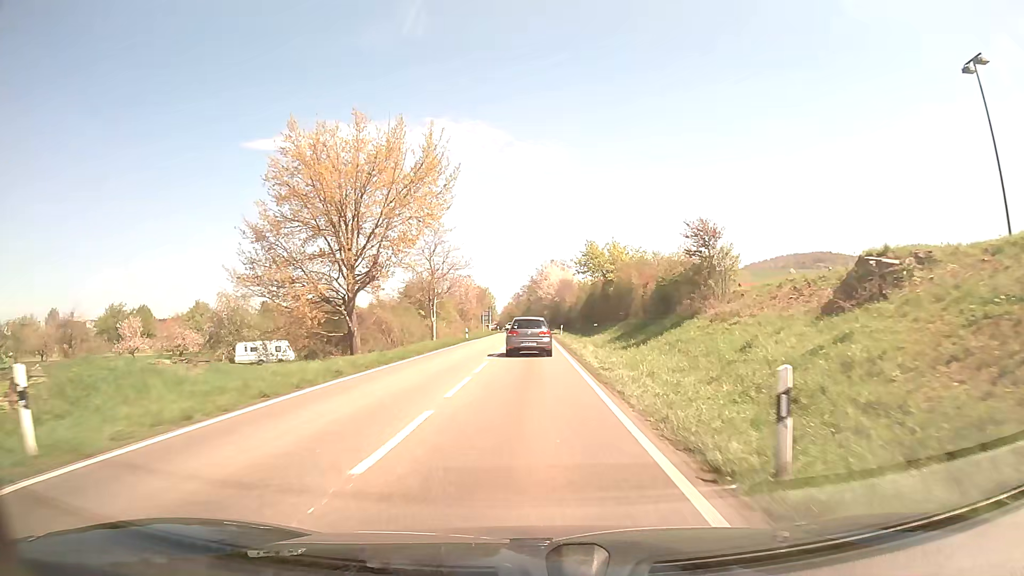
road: primary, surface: asphalt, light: Day
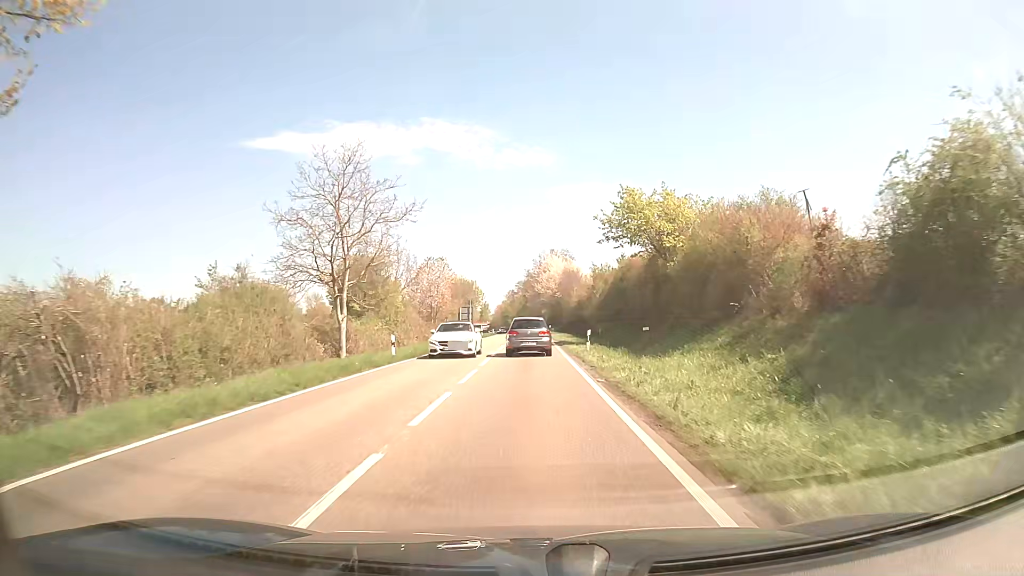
(0.0, +28.5) m; 0°
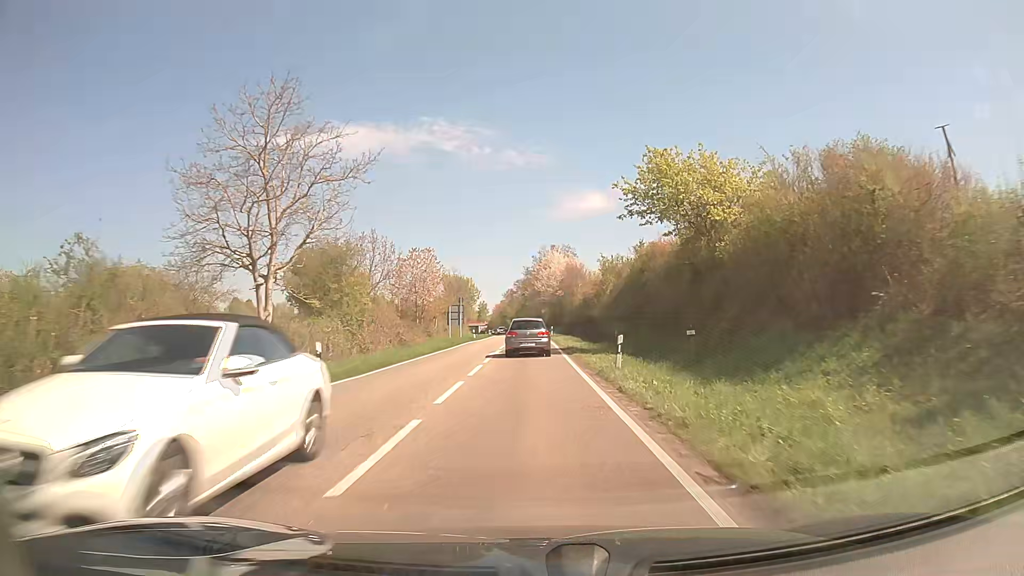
(+0.1, +9.5) m; 0°
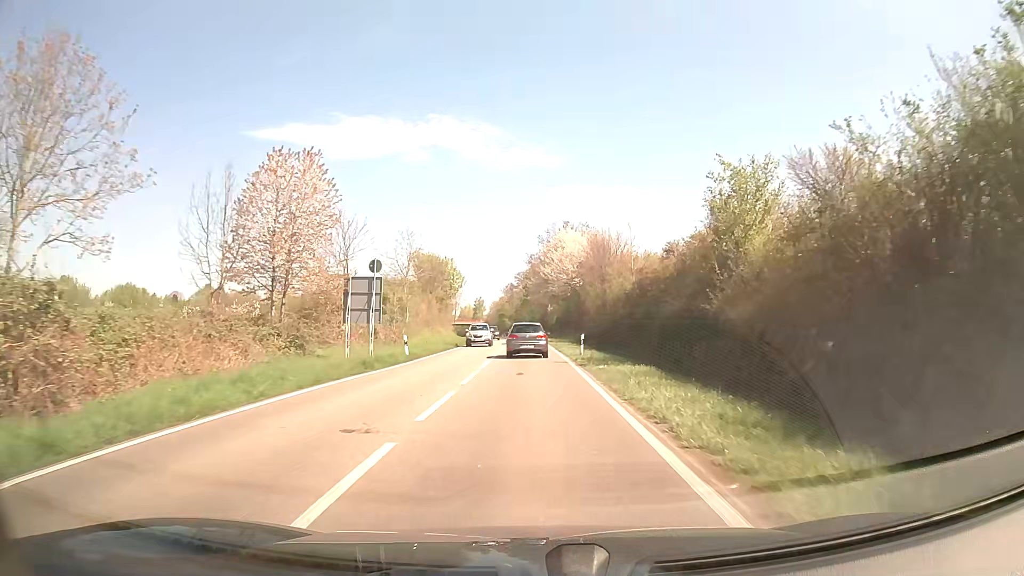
(0.0, +38.0) m; 0°
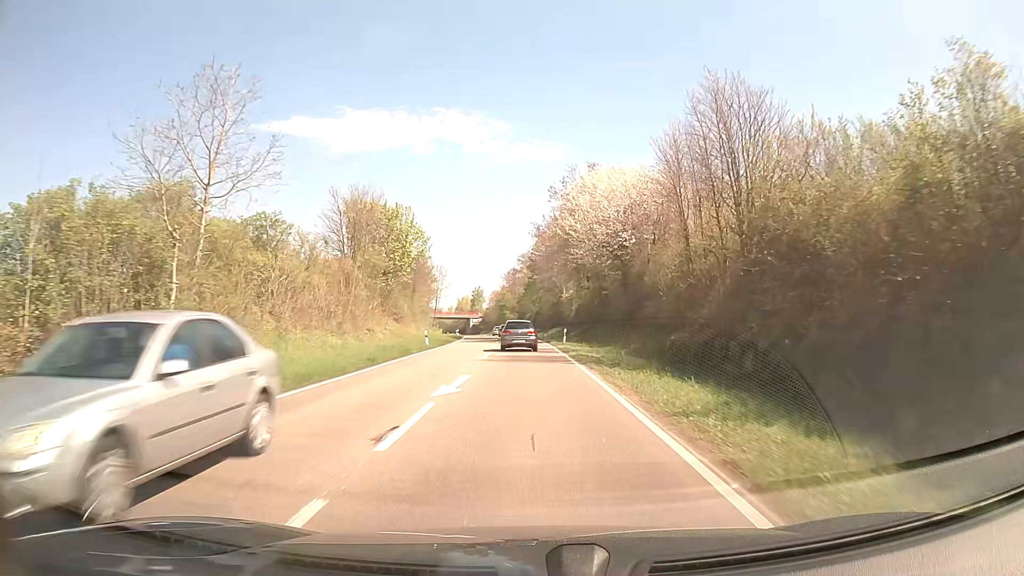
(-0.1, +38.5) m; 0°
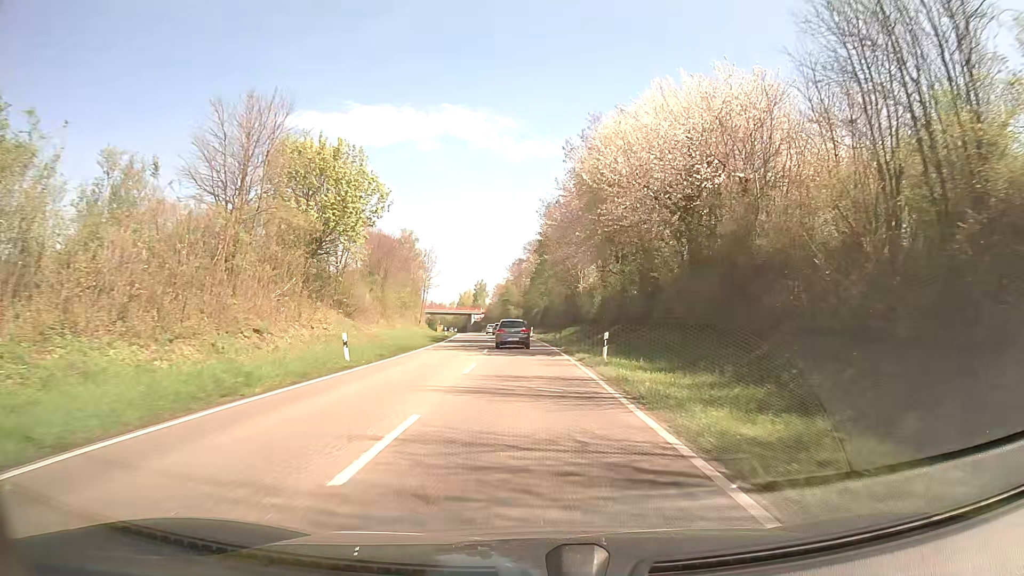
(-0.1, +19.7) m; -1°
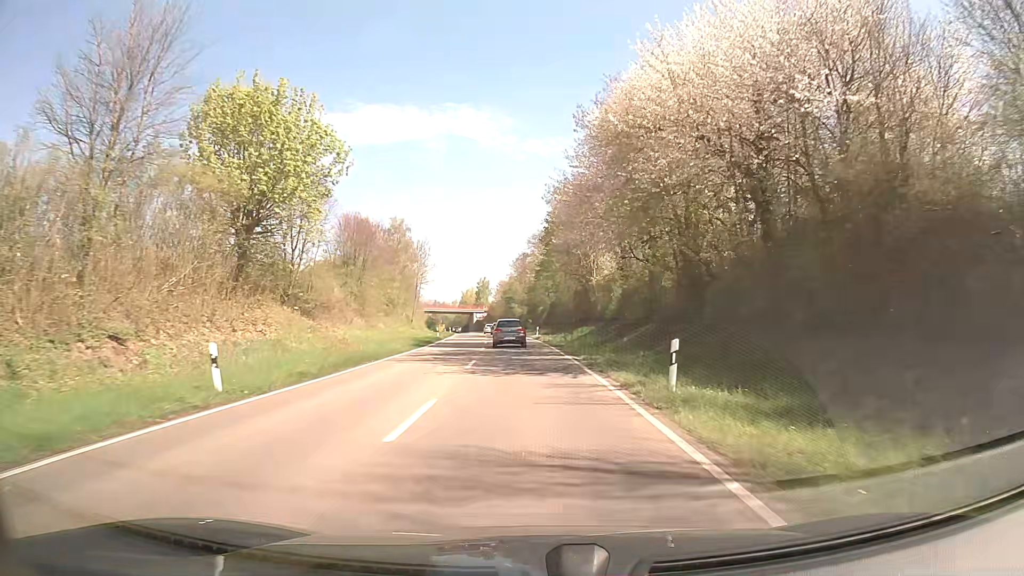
(0.0, +9.9) m; 0°
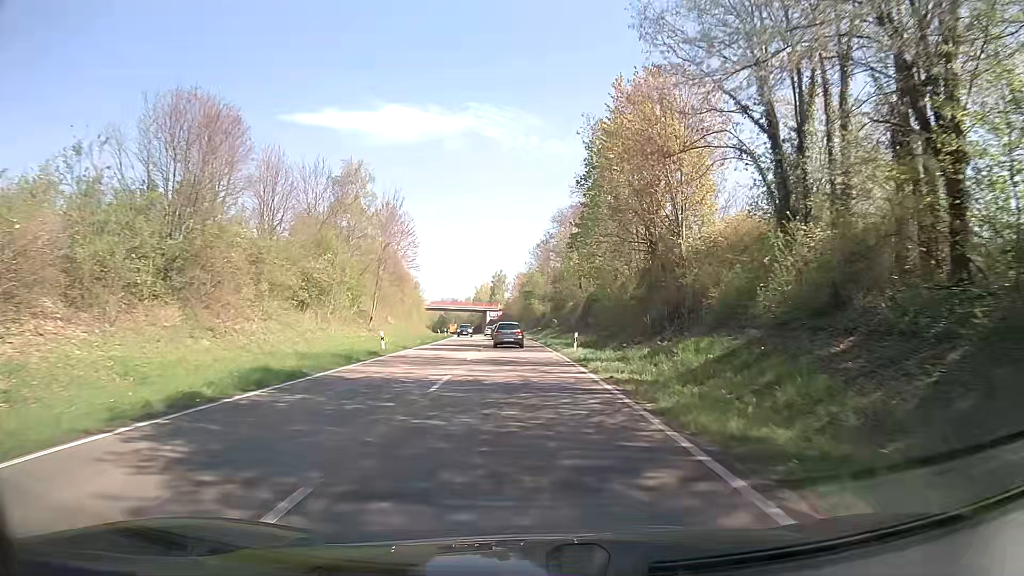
(-0.4, +30.4) m; -2°
(0, +10) (0, +20) (-1, +30) (-1, +40) (-2, +50) (-2, +60) (-3, +70) (-4, +80) (-5, +90) (-5, +100) m
